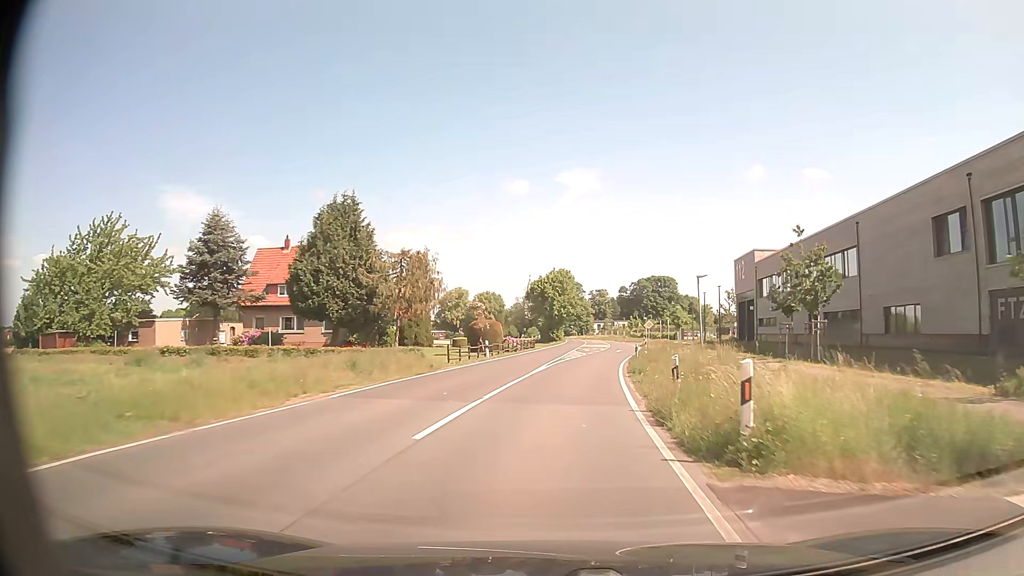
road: secondary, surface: asphalt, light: Day
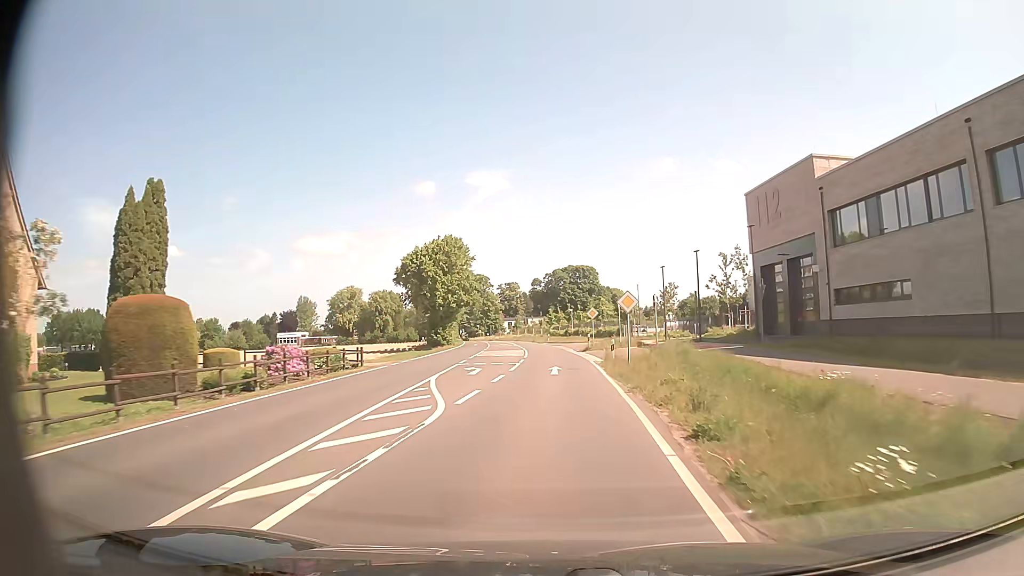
(+3.0, +37.4) m; +7°
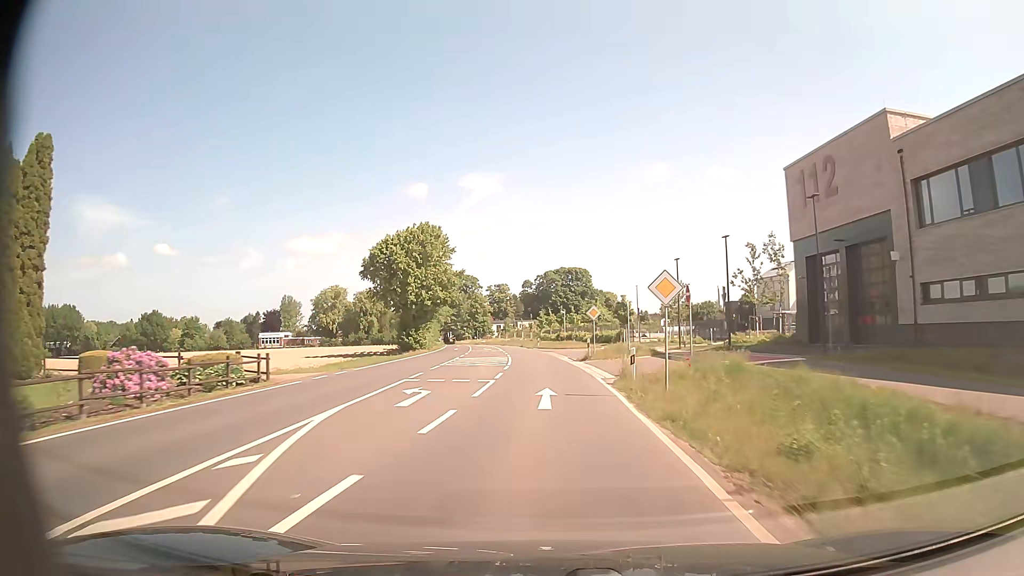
(+0.1, +9.7) m; +1°
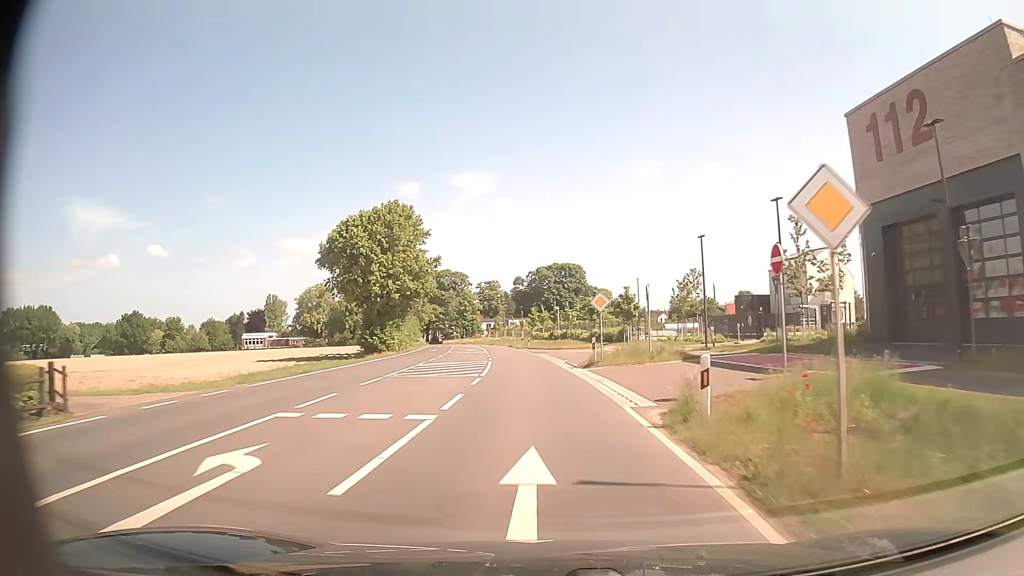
(+0.1, +9.8) m; +1°
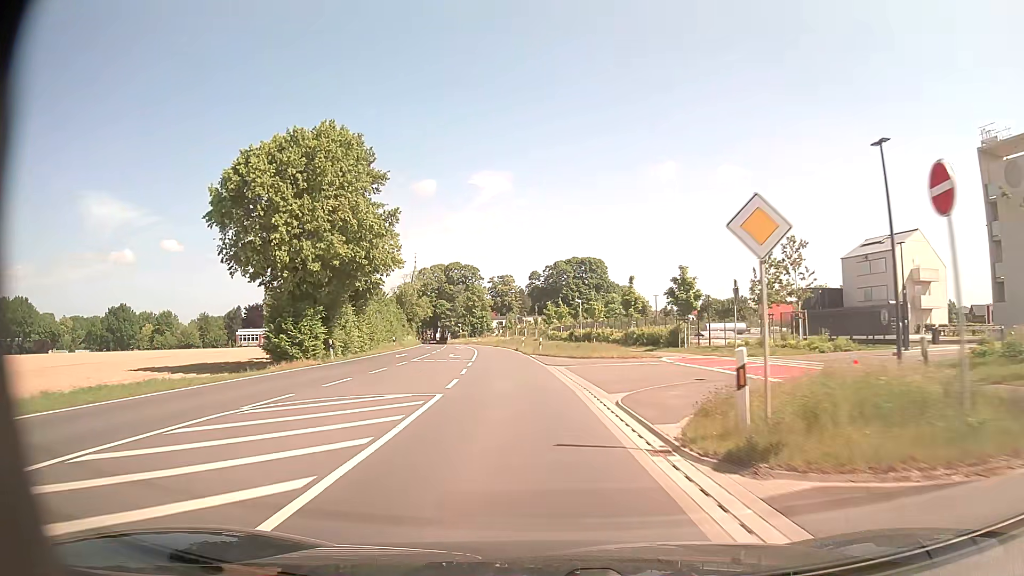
(0.0, +19.8) m; -1°
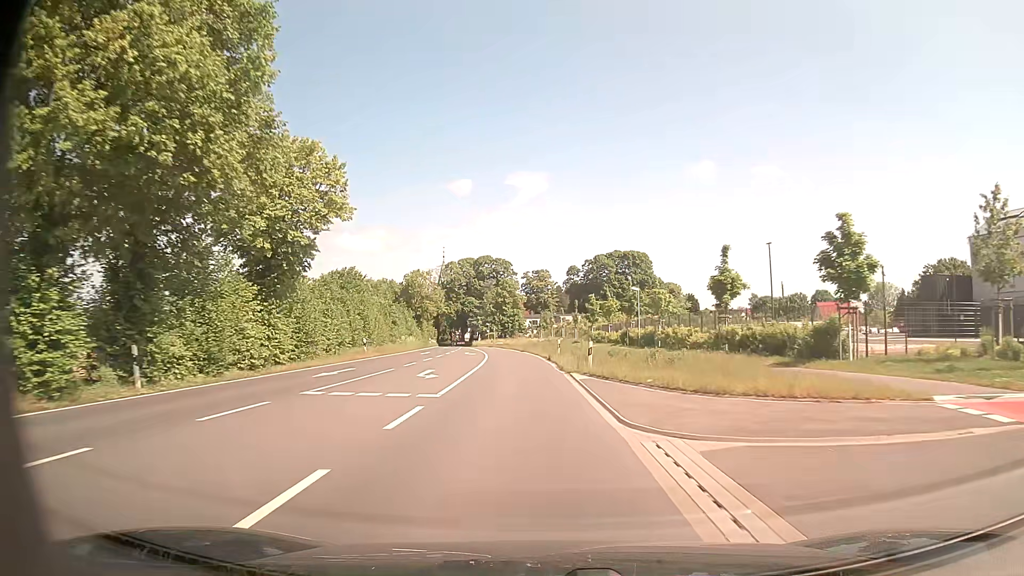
(-0.5, +19.9) m; -3°
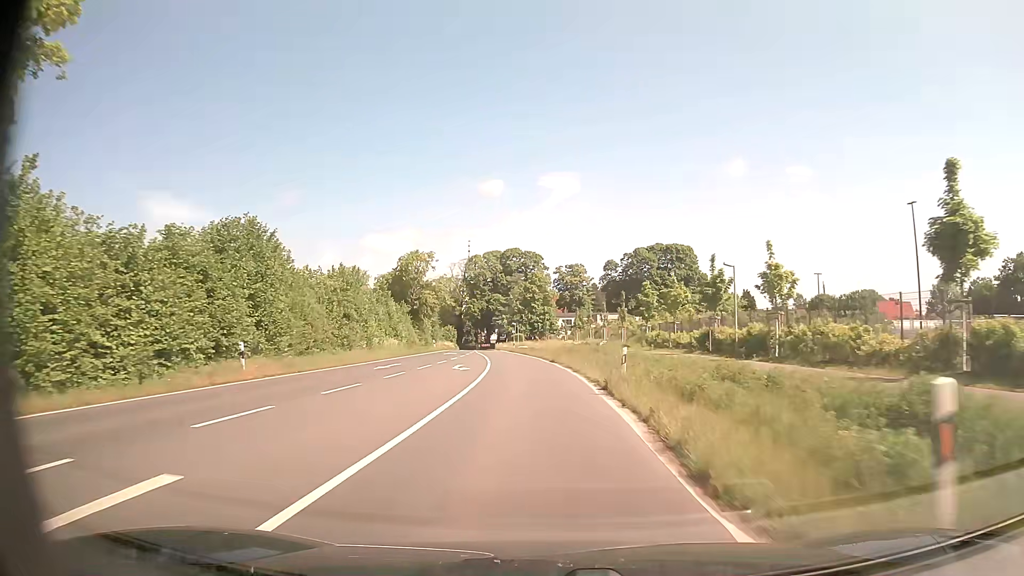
(-0.6, +19.8) m; -3°
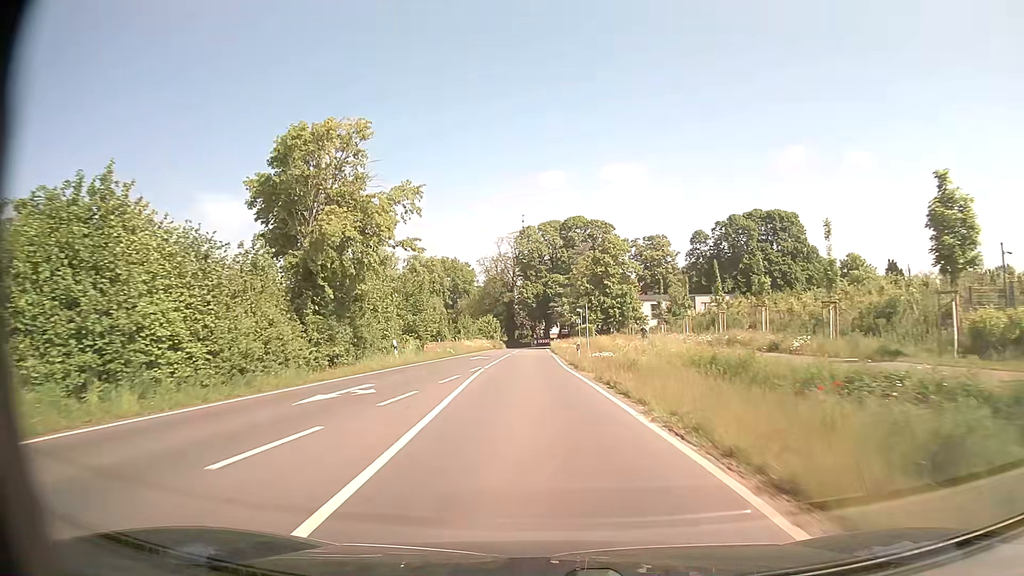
(-1.9, +38.9) m; -6°
(0, +10) (-1, +20) (-1, +30) (-1, +40) (-2, +50) (-2, +60) (-2, +70) (-2, +80) (-3, +90) (-3, +100) m
